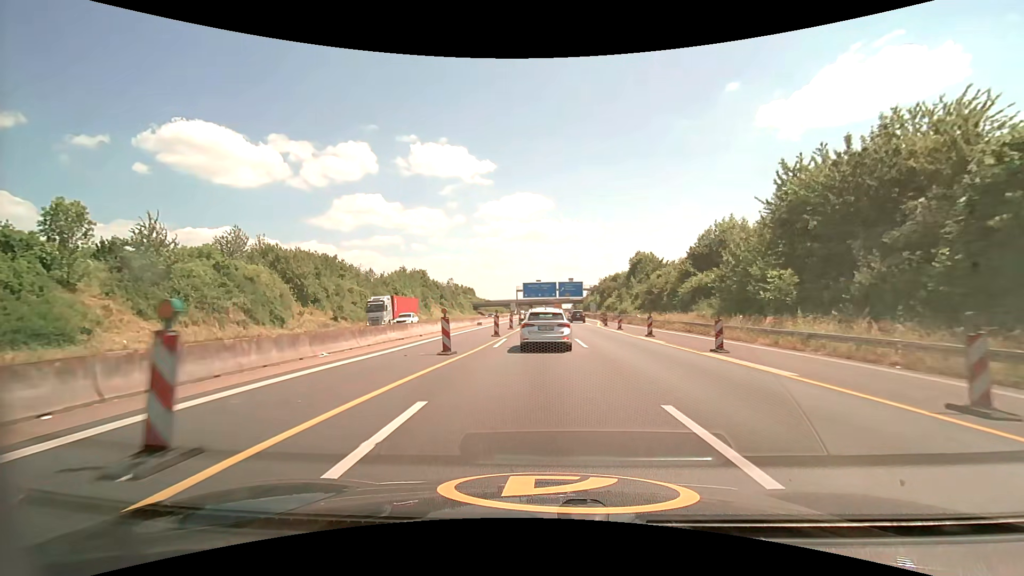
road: motorway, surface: asphalt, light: Day
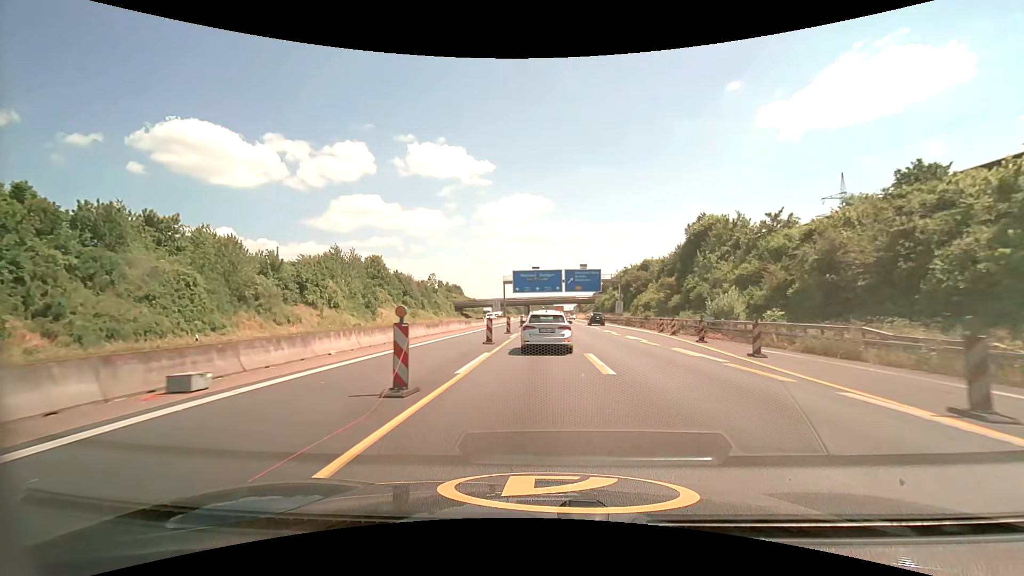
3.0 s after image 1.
(0.0, +43.9) m; 0°
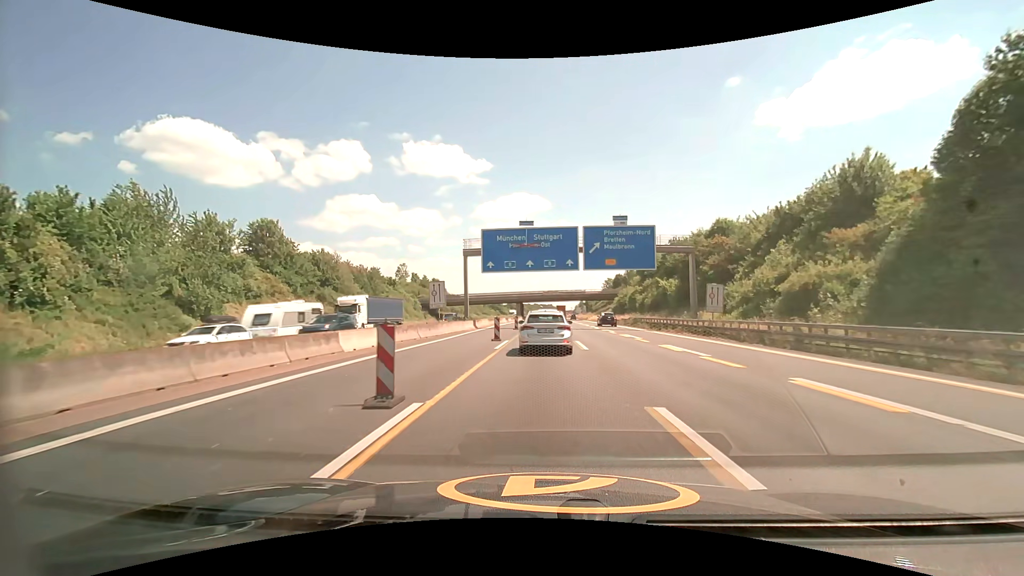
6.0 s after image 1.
(+0.1, +45.8) m; 0°
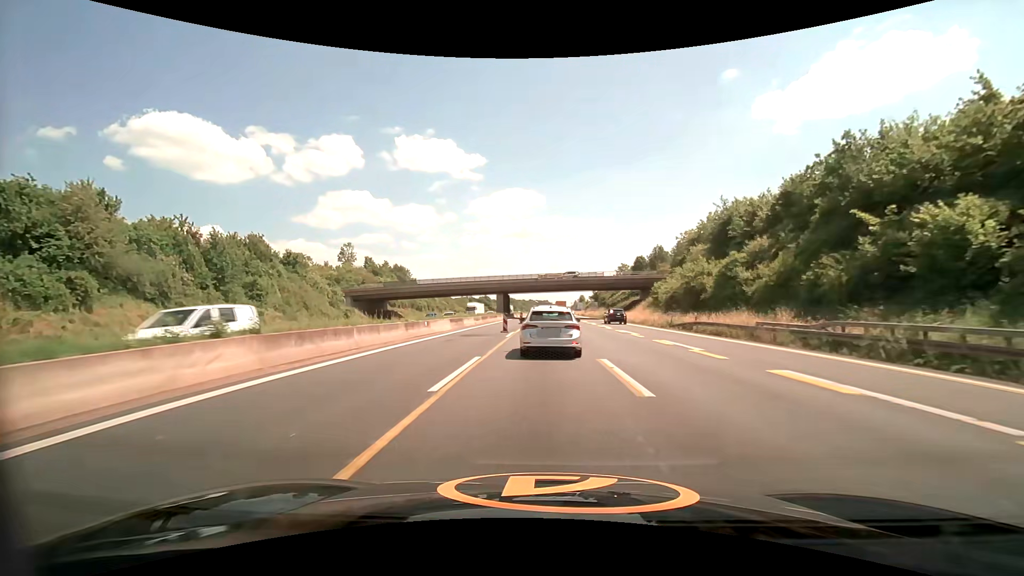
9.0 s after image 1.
(+0.4, +47.1) m; +1°
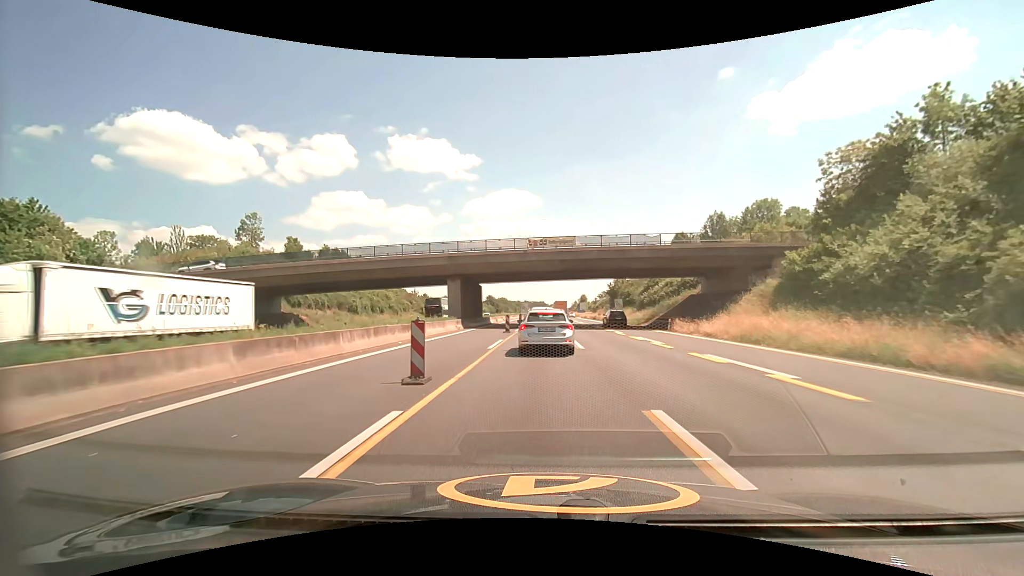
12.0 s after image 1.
(+0.1, +42.5) m; 0°
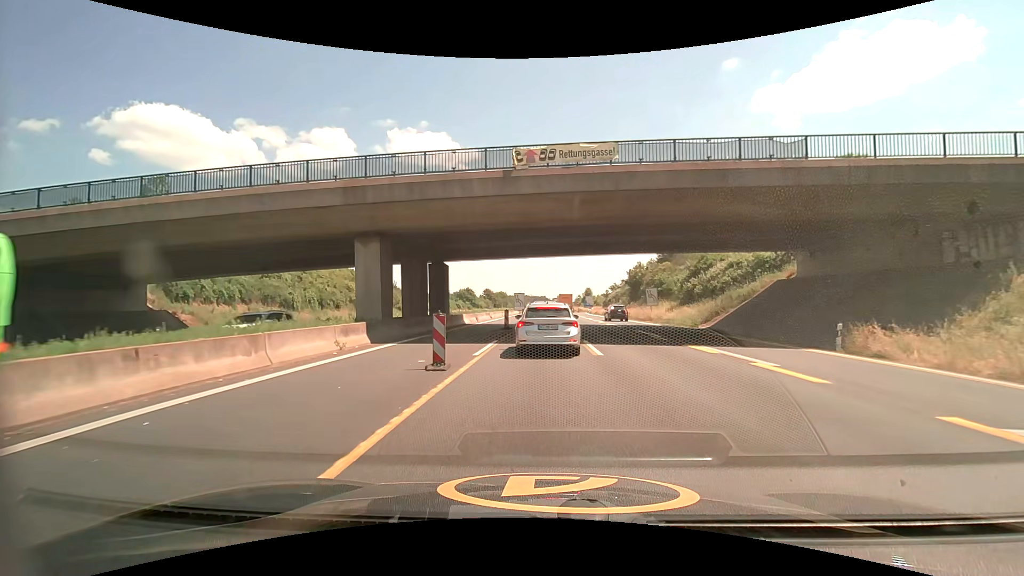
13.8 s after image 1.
(0.0, +22.2) m; 0°
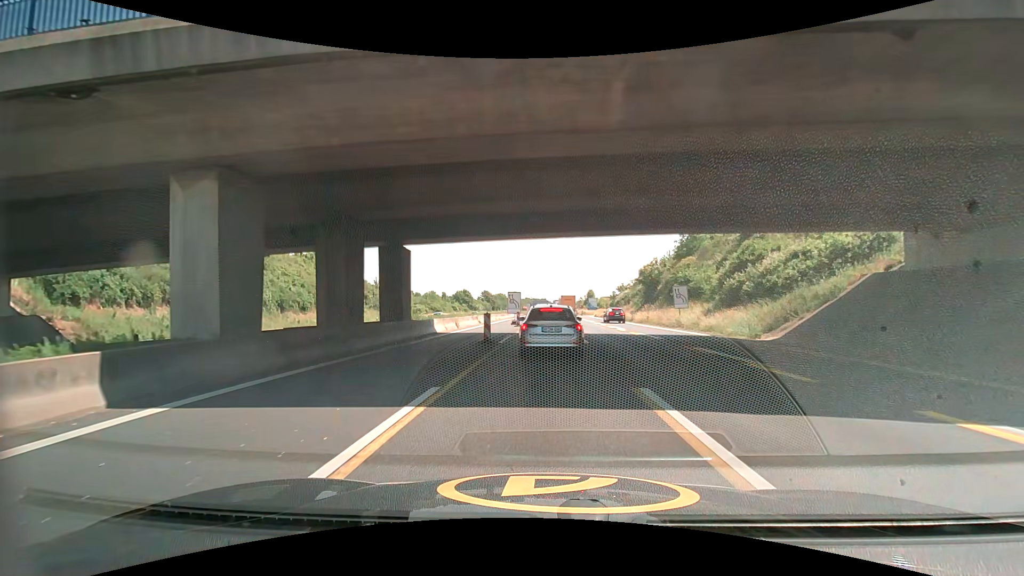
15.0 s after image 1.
(0.0, +11.1) m; 0°
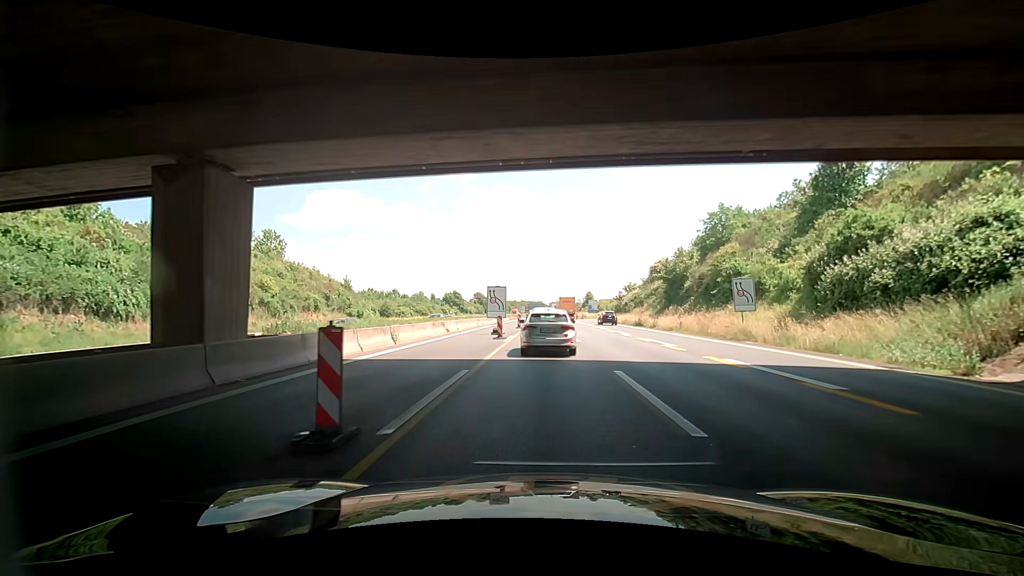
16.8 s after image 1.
(0.0, +14.8) m; 0°
